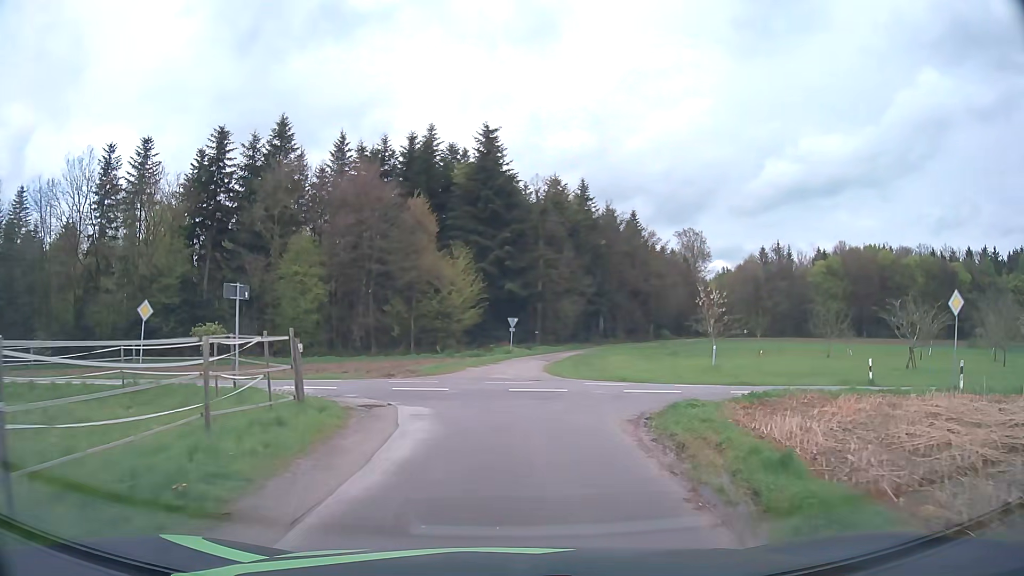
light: Day
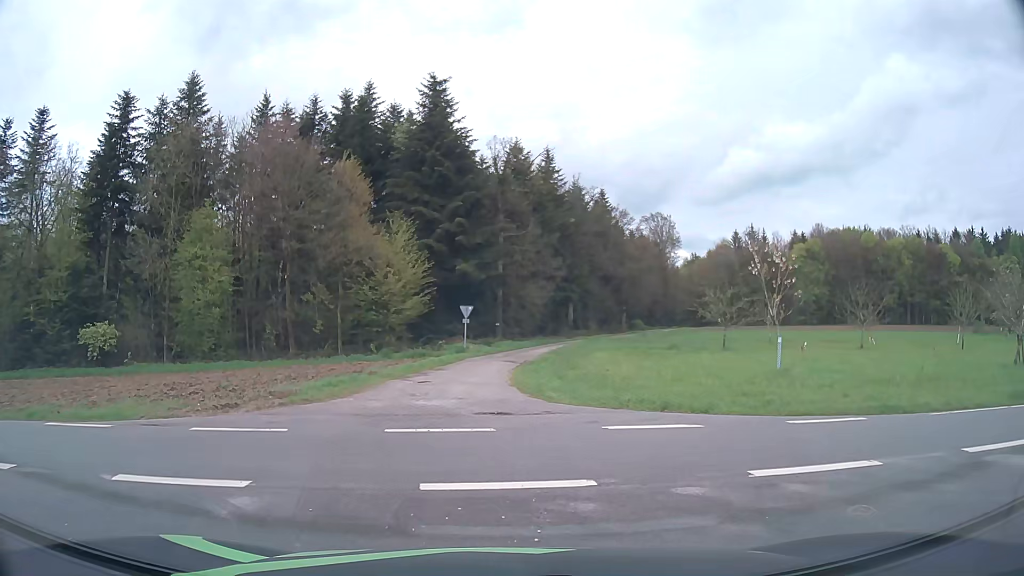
(+0.3, +11.1) m; +3°
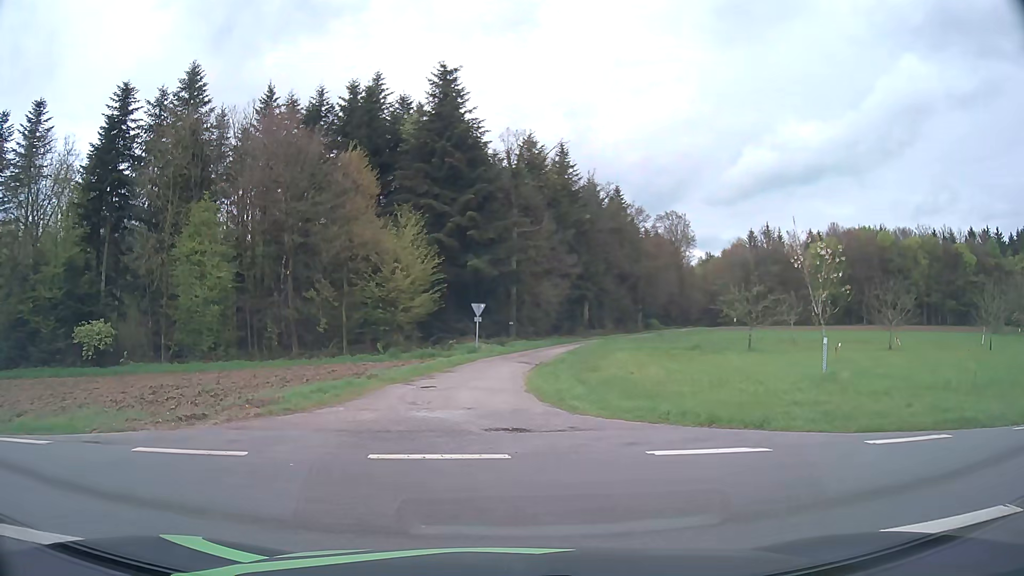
(0.0, +1.9) m; -1°
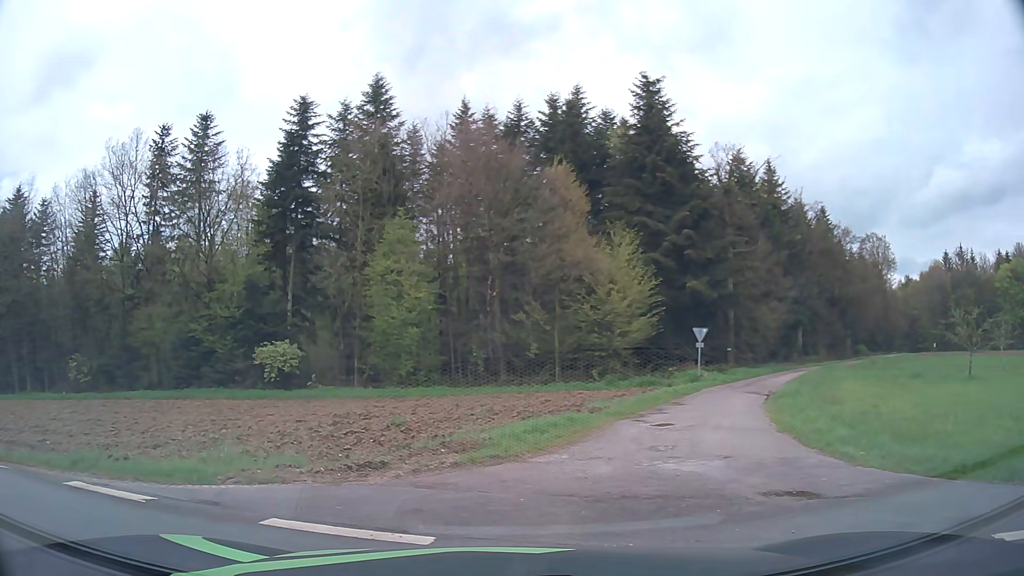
(-0.2, +2.7) m; -17°
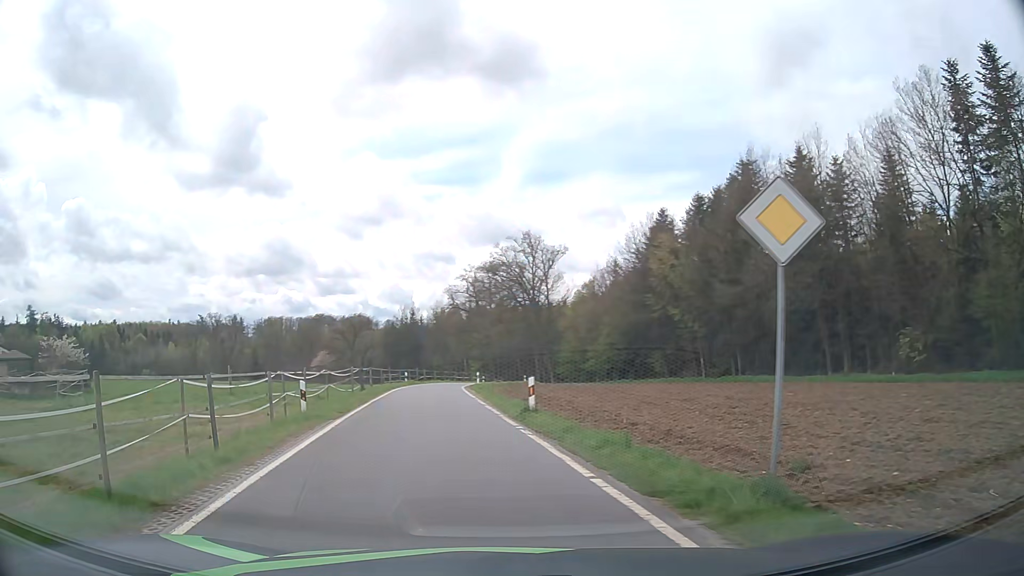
(-5.6, +6.8) m; -70°
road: tertiary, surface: asphalt
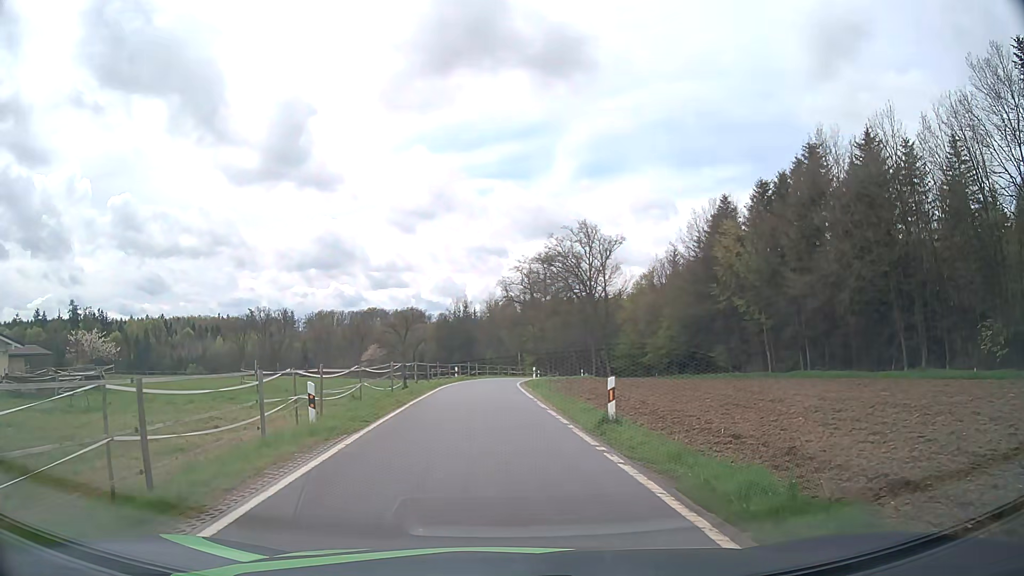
(-0.2, +4.0) m; -5°
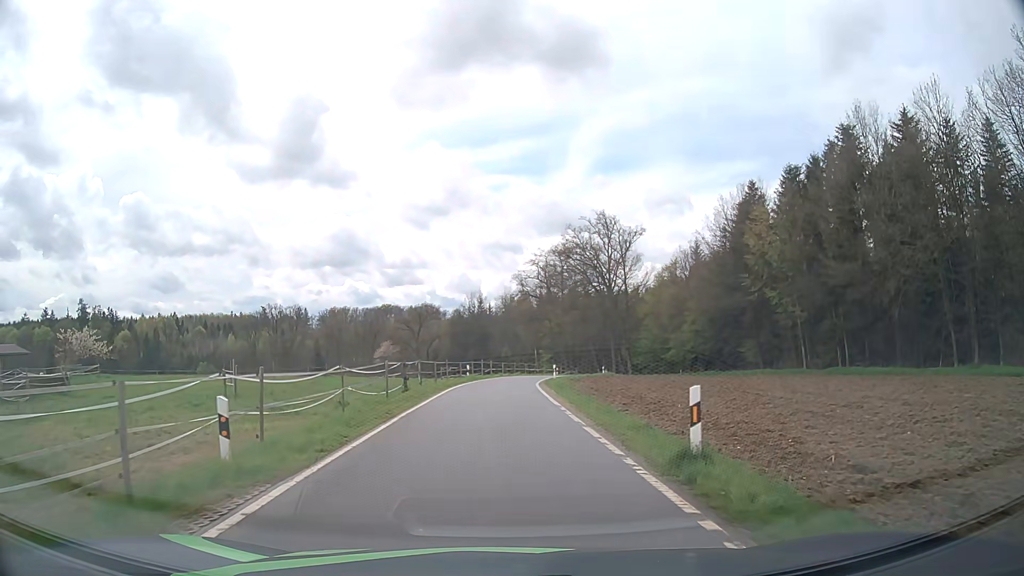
(-0.1, +4.8) m; -1°
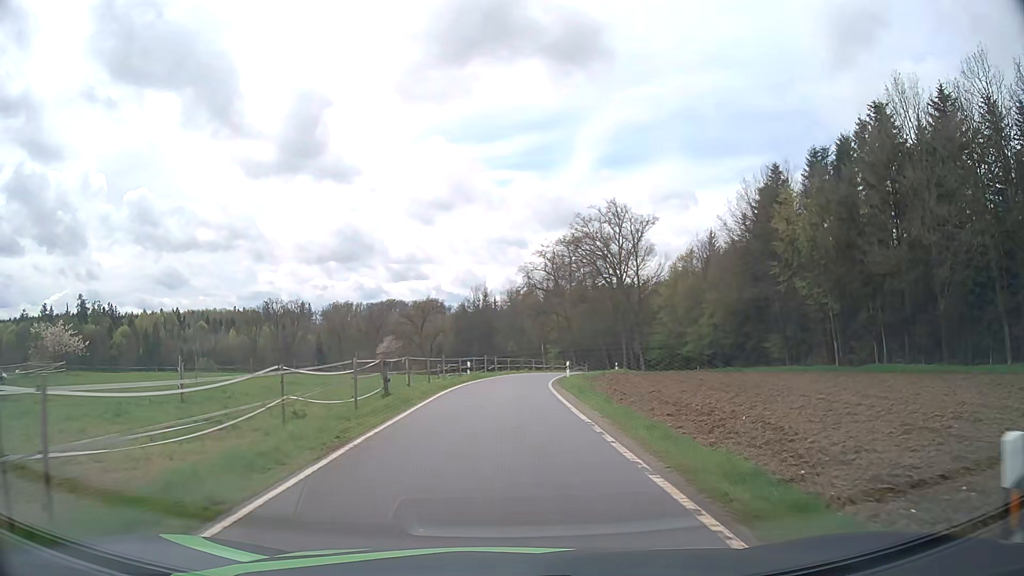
(0.0, +5.6) m; -1°
(0, +10) (0, +20) (0, +30) (+1, +40) (+3, +50) (+5, +59) (+8, +69) (+11, +79) (+13, +88) (+15, +98) m
